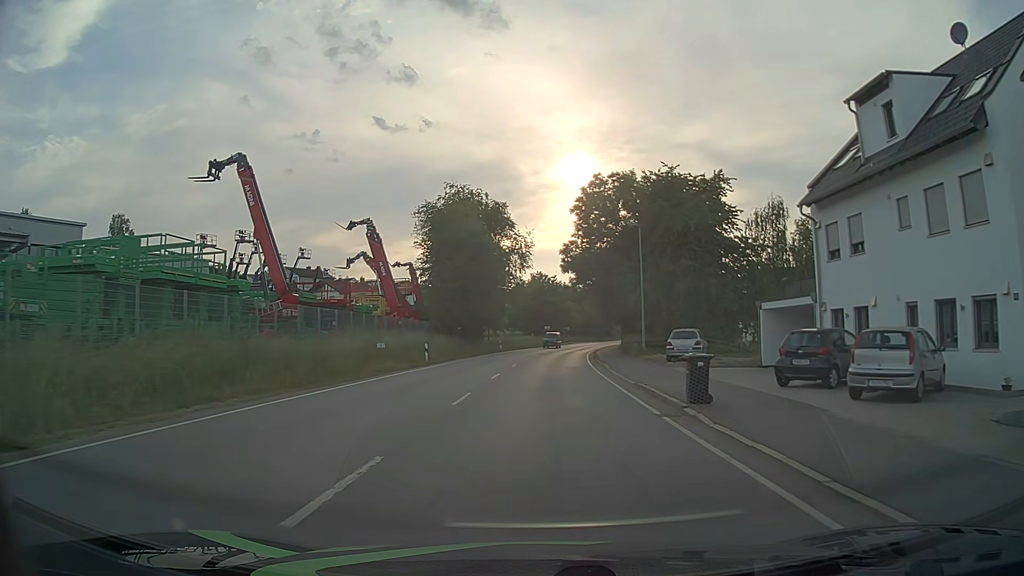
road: primary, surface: asphalt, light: Day
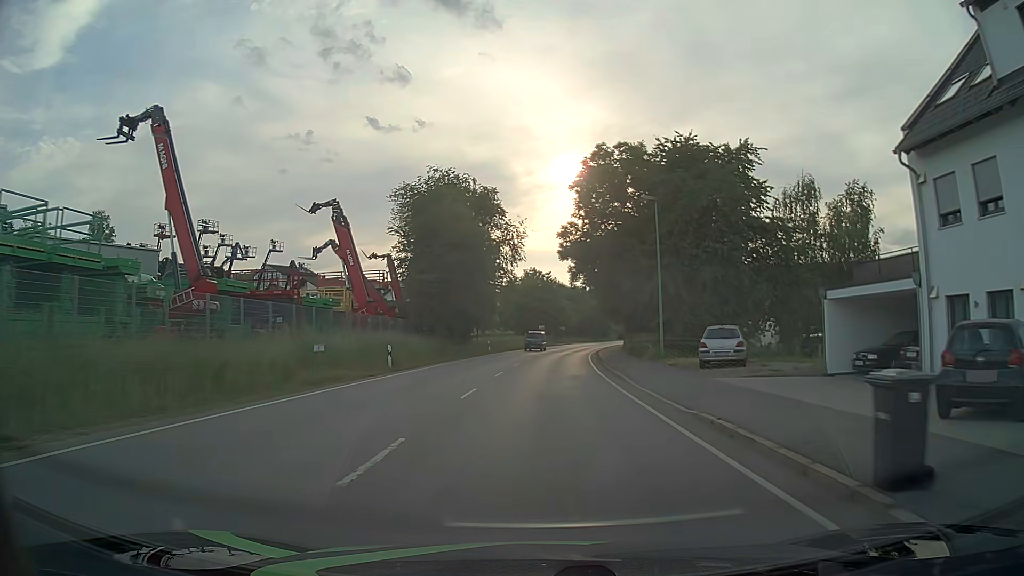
(0.0, +7.7) m; 0°
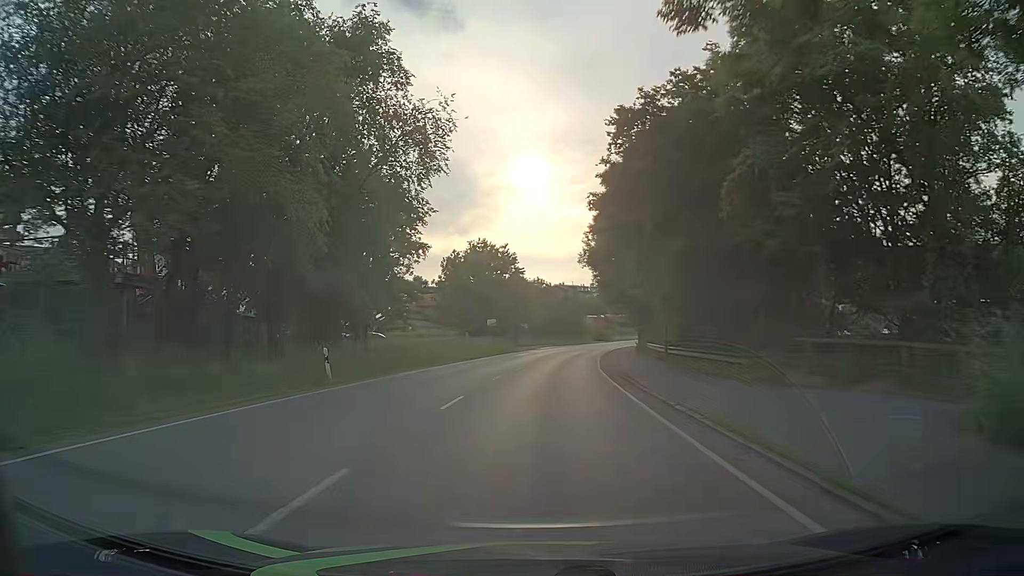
(+1.1, +38.3) m; +3°
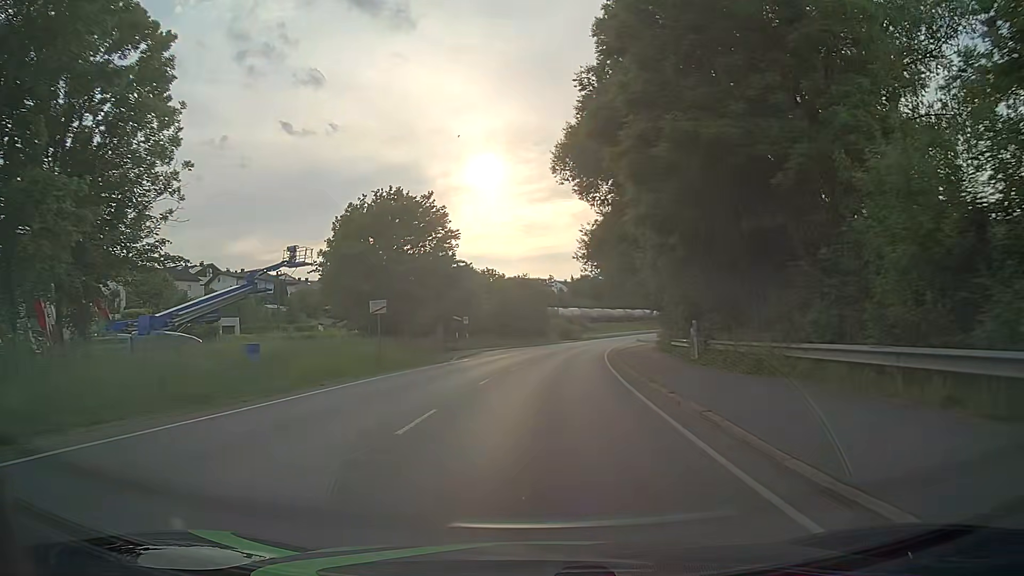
(+1.0, +30.7) m; +4°
(0, +10) (0, +20) (+1, +30) (+2, +40) (+3, +50) (+4, +60) (+6, +70) (+8, +80) (+10, +89) (+12, +99) m
